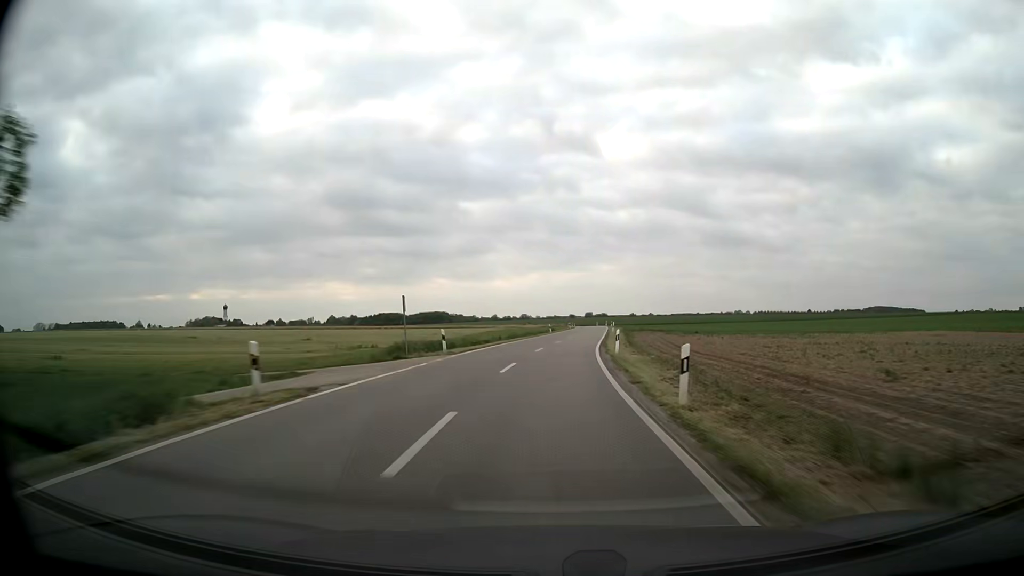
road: unclassified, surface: asphalt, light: Day
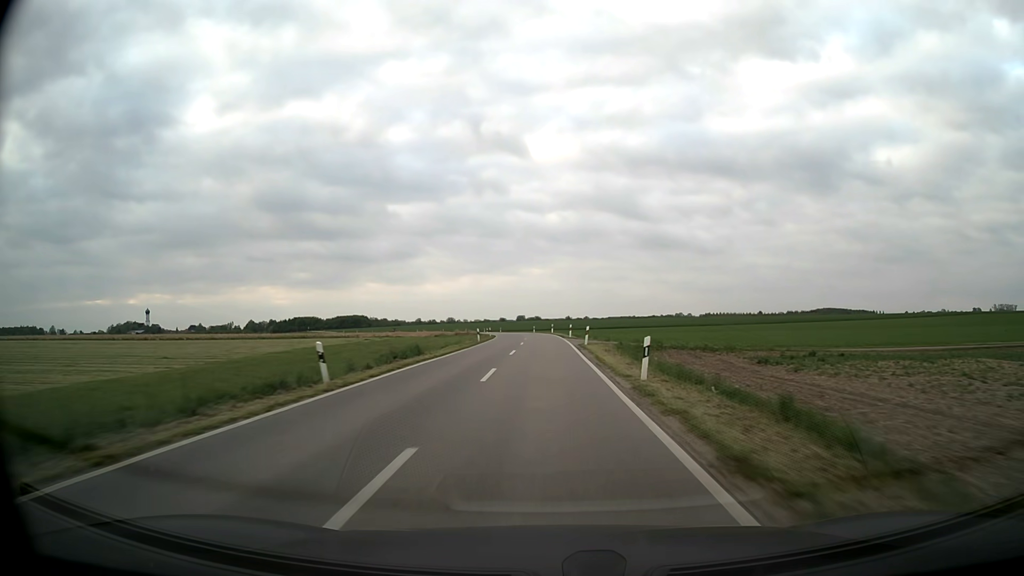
(+4.1, +62.8) m; +6°
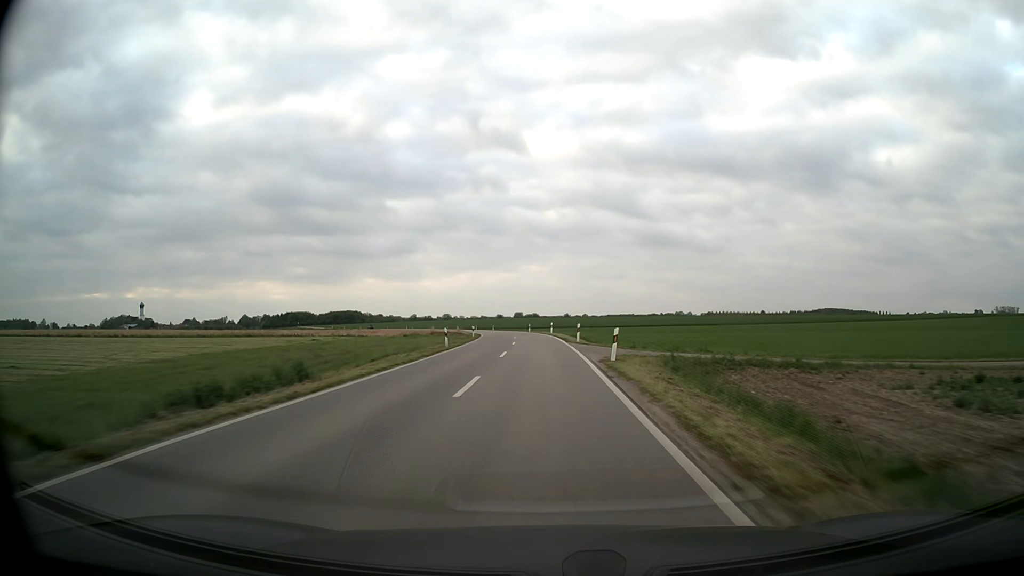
(0.0, +15.7) m; 0°
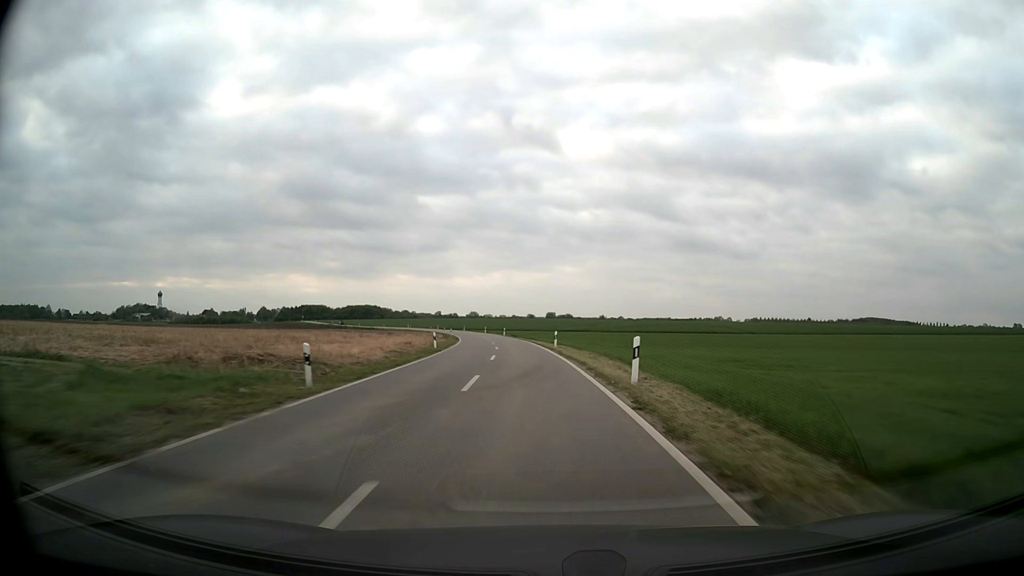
(-0.7, +46.4) m; -3°
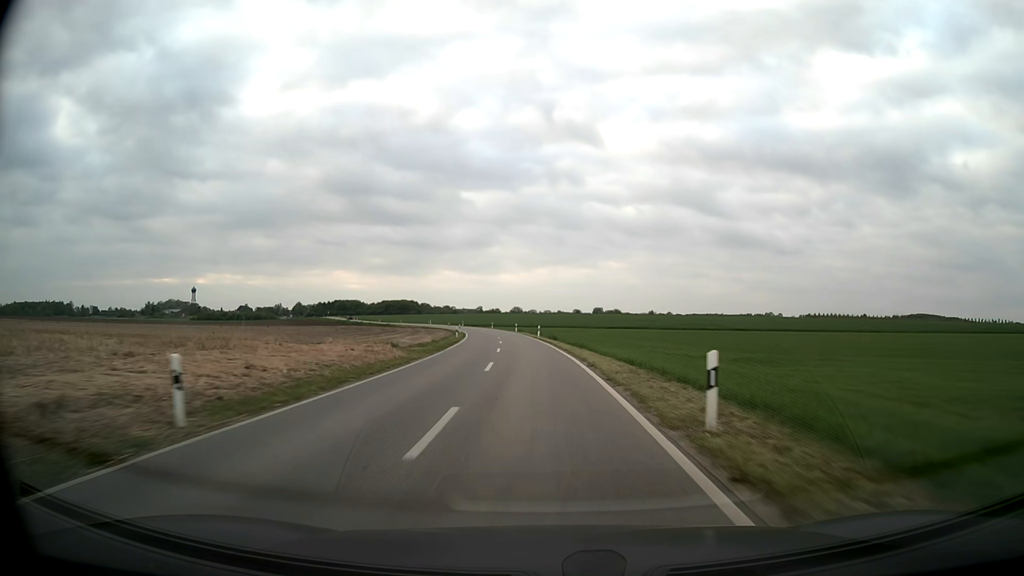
(-0.9, +31.2) m; -4°
